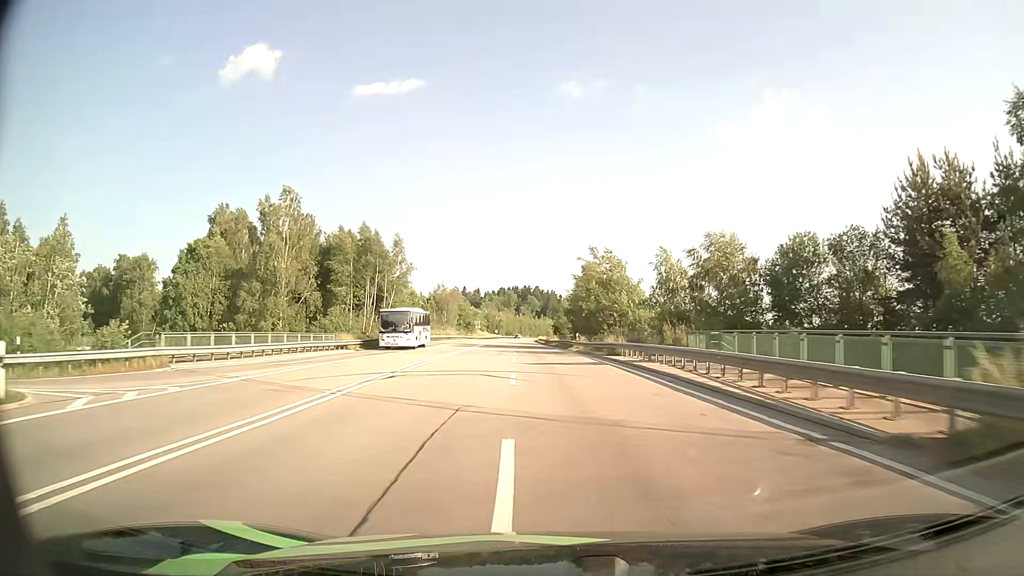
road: primary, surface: asphalt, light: Day
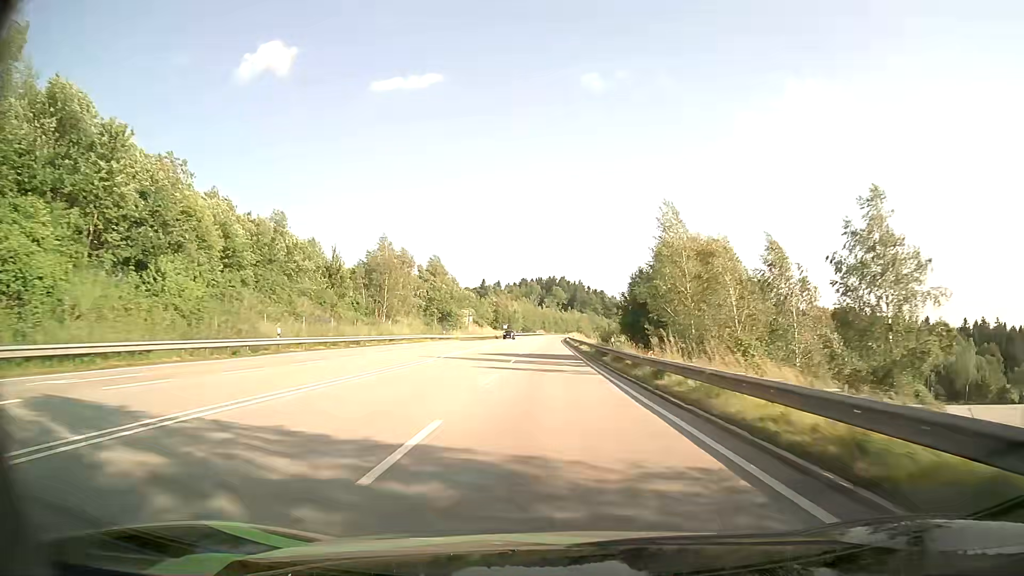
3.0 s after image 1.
(-1.6, +70.3) m; -2°
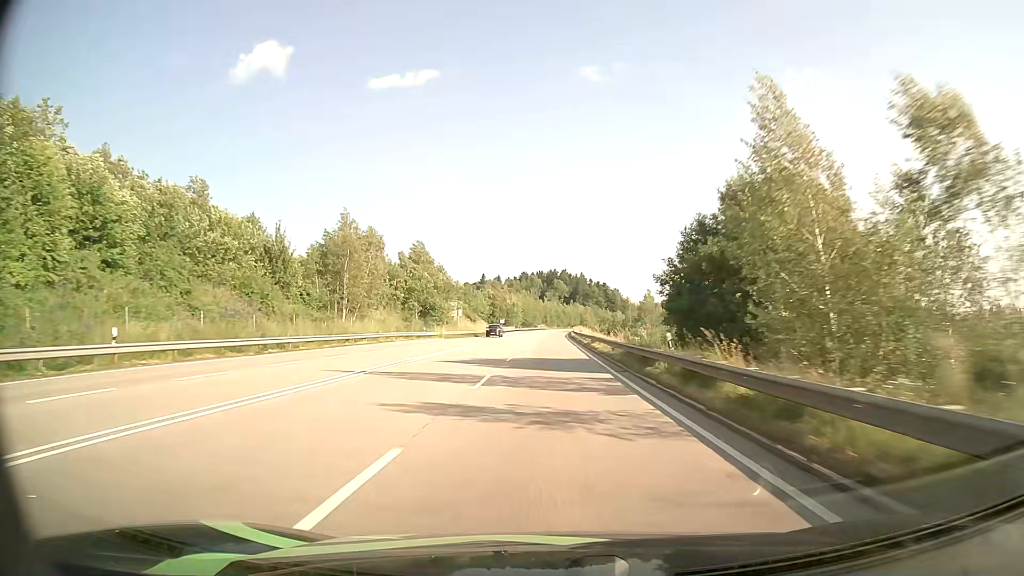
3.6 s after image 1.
(0.0, +14.8) m; 0°
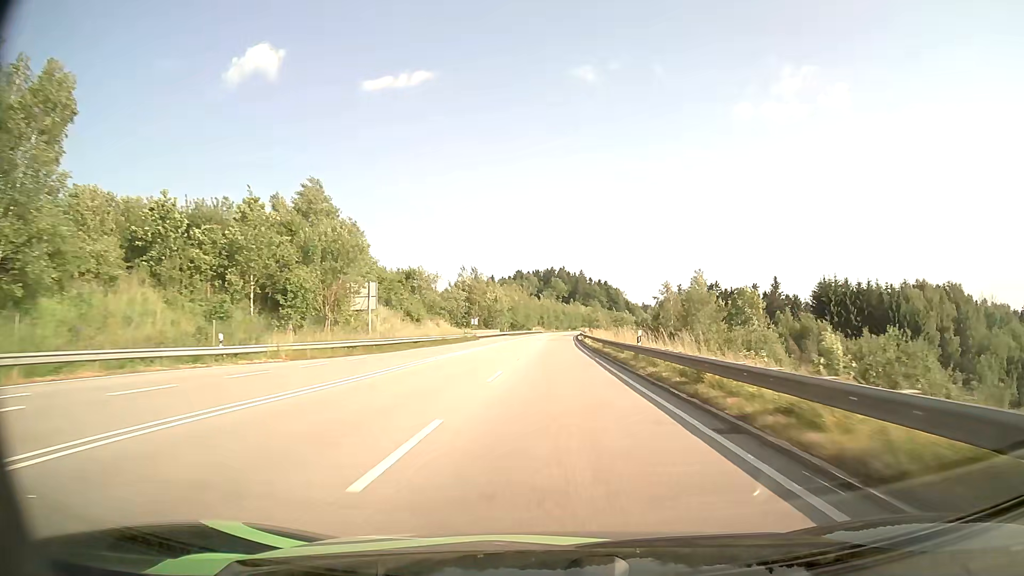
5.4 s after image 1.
(-0.2, +45.5) m; 0°
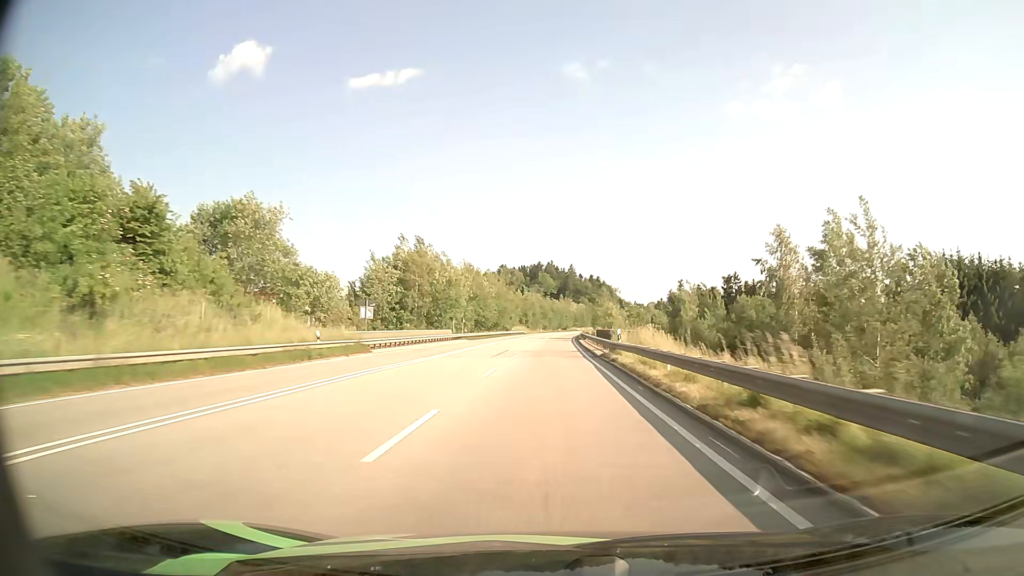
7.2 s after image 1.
(+0.6, +46.3) m; +1°
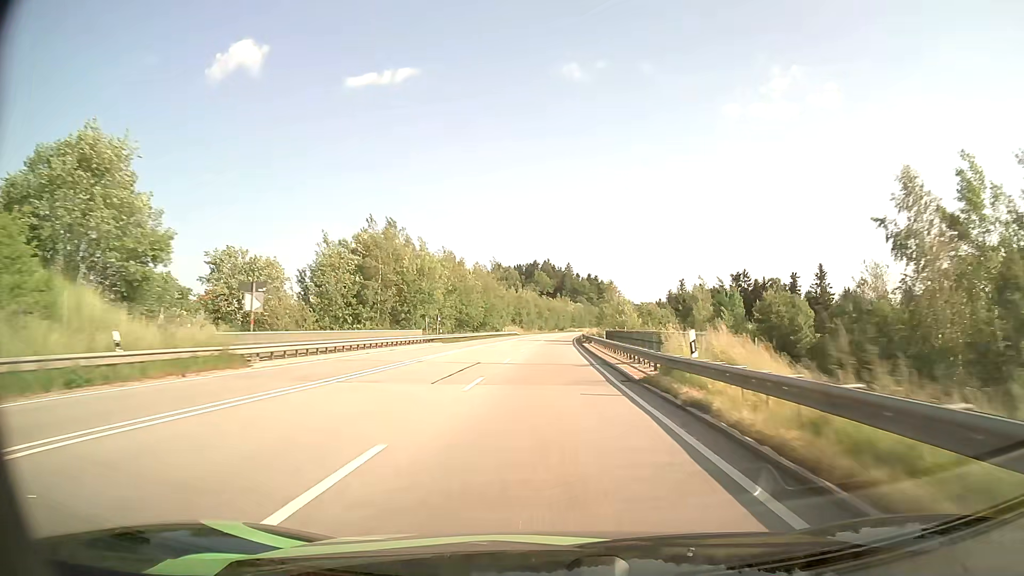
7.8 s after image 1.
(0.0, +15.5) m; 0°
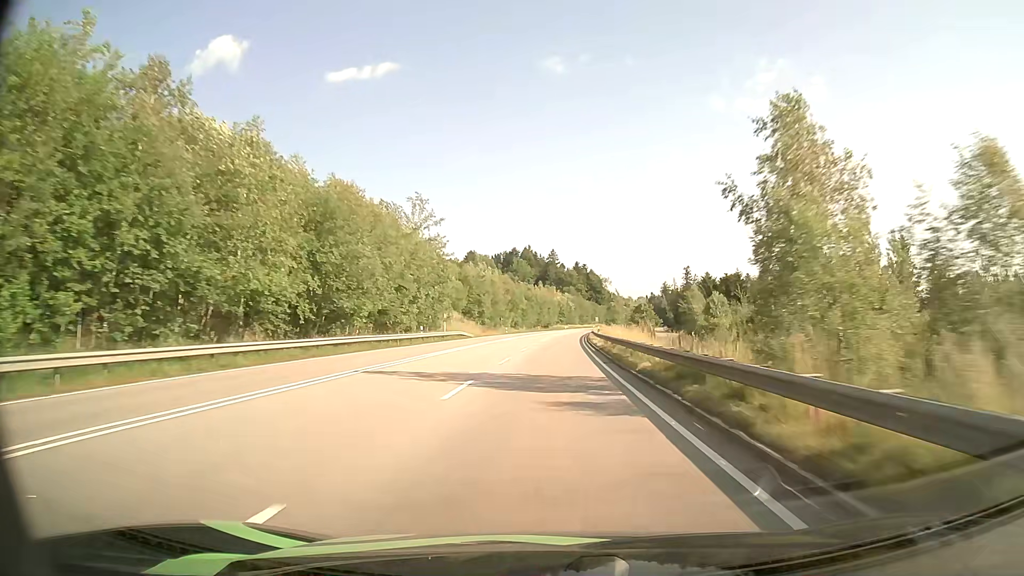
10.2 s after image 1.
(+0.8, +62.5) m; +1°
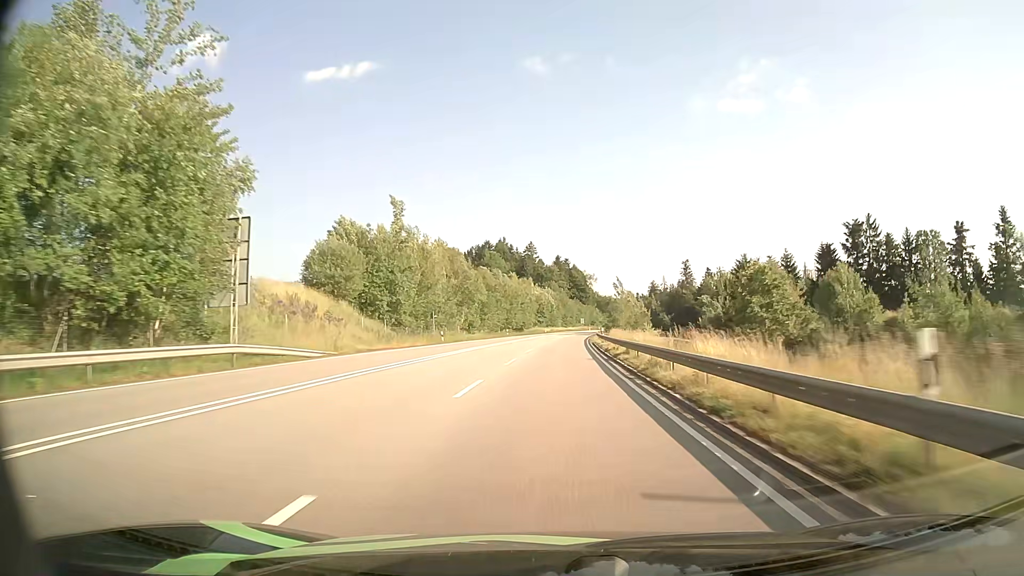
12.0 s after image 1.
(+0.7, +47.1) m; +2°
(0, +10) (0, +20) (0, +30) (+1, +40) (+1, +50) (+1, +60) (+2, +70) (+3, +80) (+3, +90) (+4, +100) m
